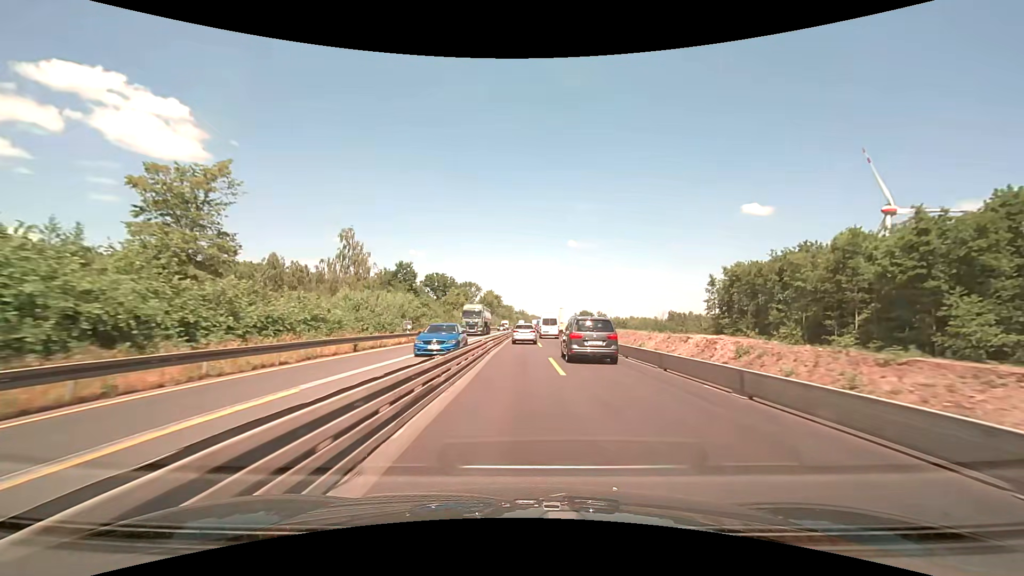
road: motorway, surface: concrete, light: Day
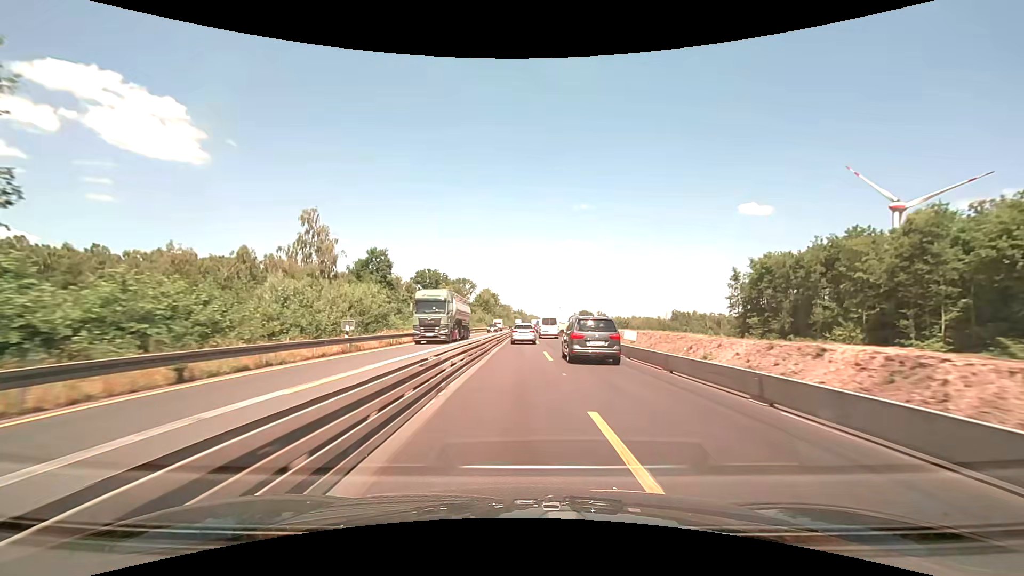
(0.0, +12.9) m; 0°
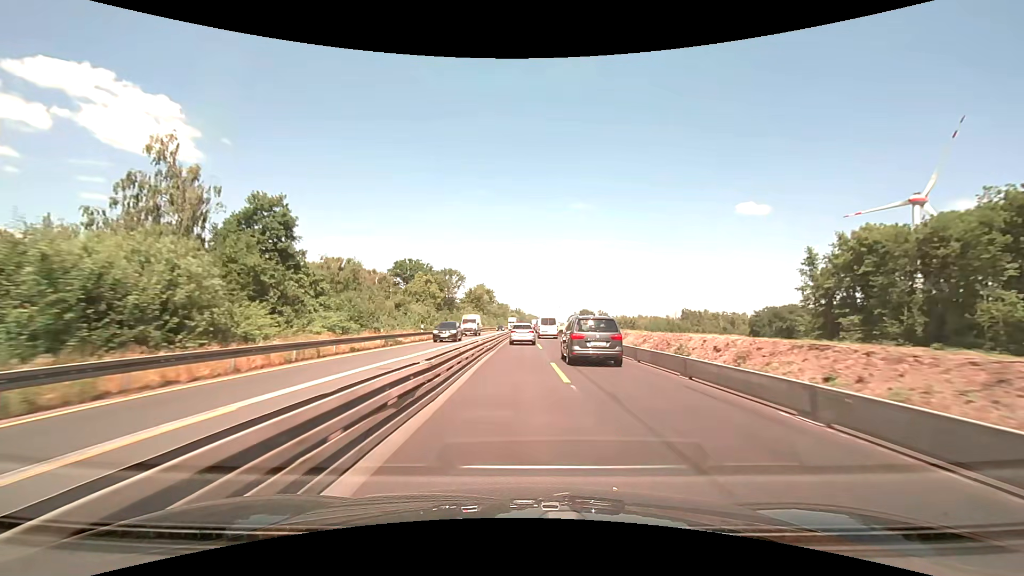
(+0.1, +25.9) m; 0°
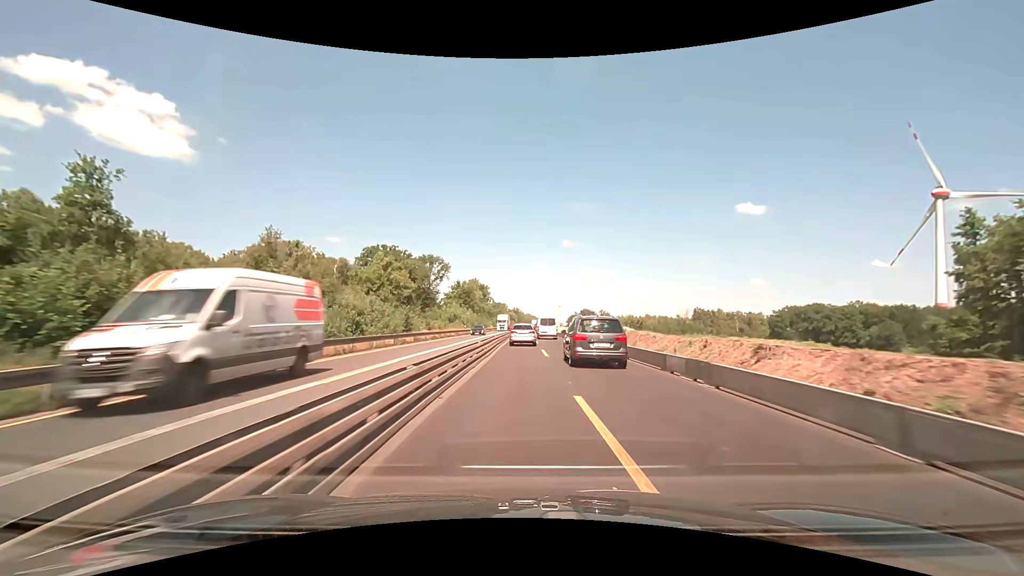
(0.0, +25.9) m; 0°
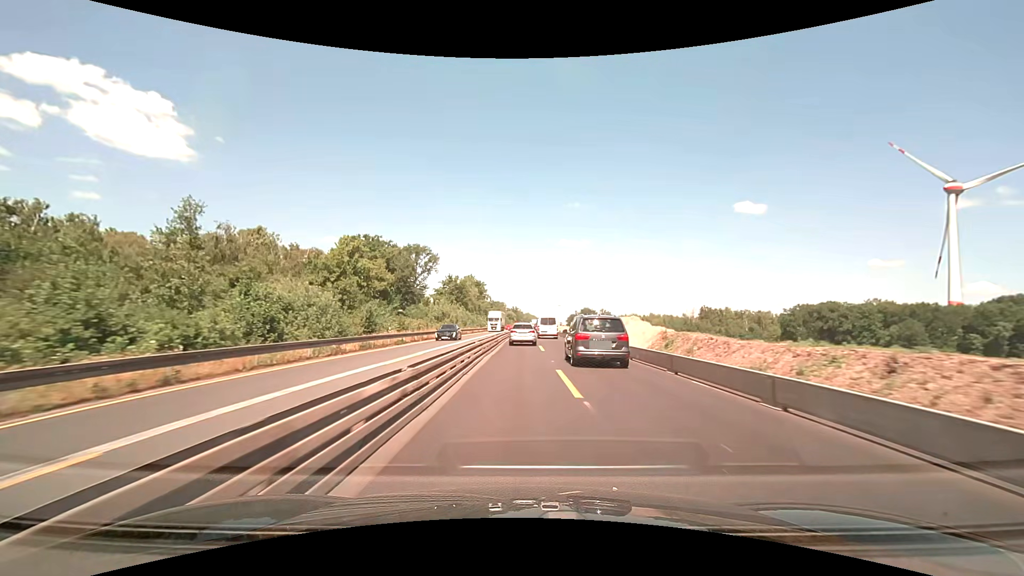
(0.0, +12.9) m; 0°
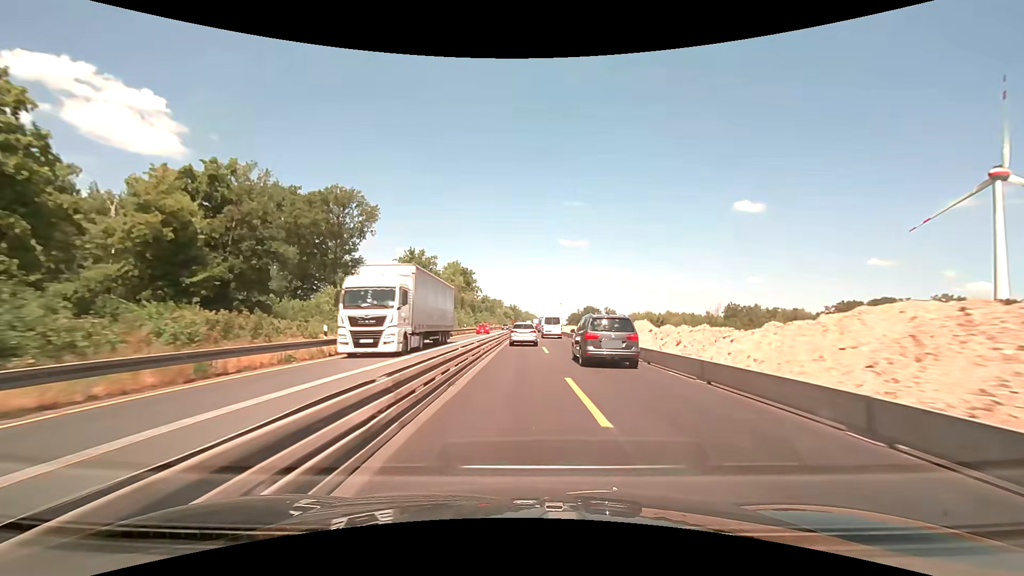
(0.0, +38.5) m; 0°
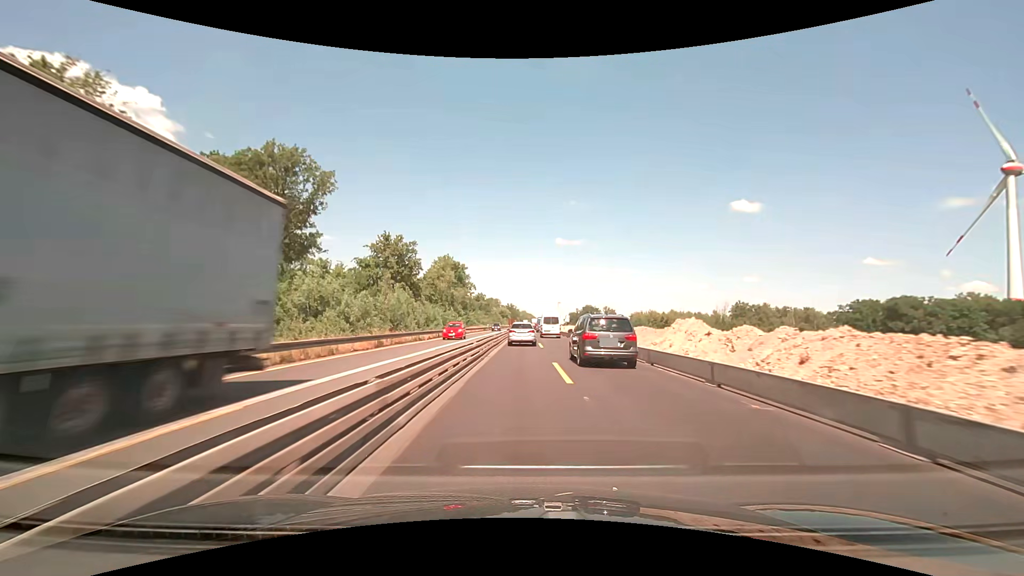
(0.0, +12.6) m; 0°
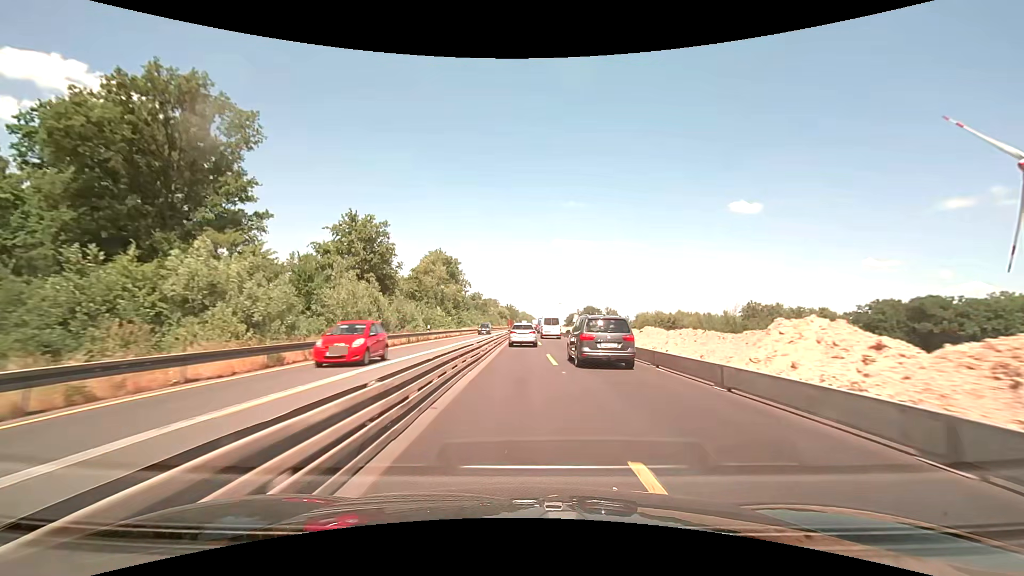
(0.0, +12.6) m; 0°
(0, +10) (0, +20) (0, +30) (0, +40) (0, +50) (0, +60) (0, +70) (+1, +80) (+1, +90) (+1, +100) m
